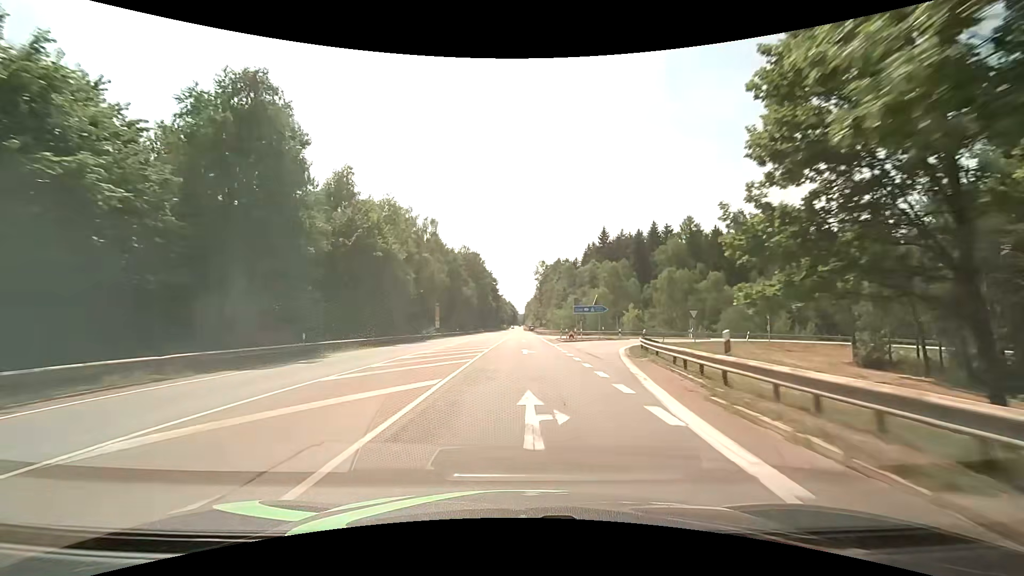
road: secondary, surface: asphalt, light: Day
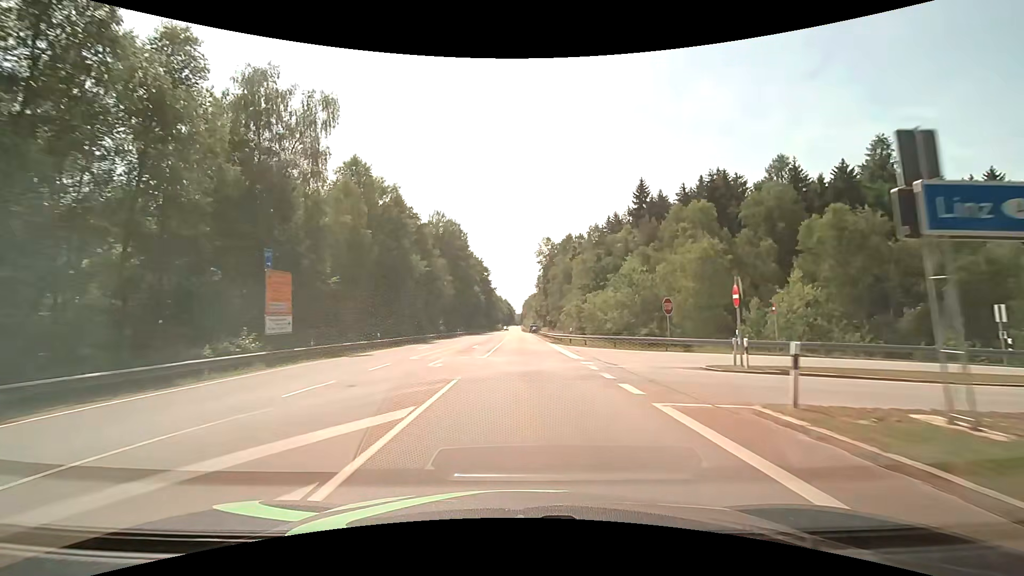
(+0.1, +44.3) m; 0°
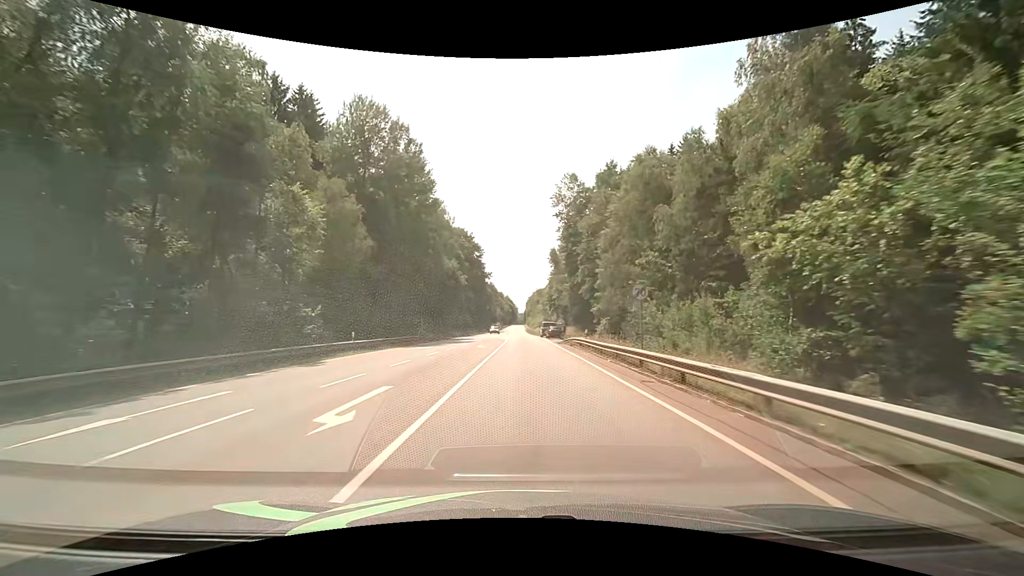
(0.0, +52.2) m; 0°
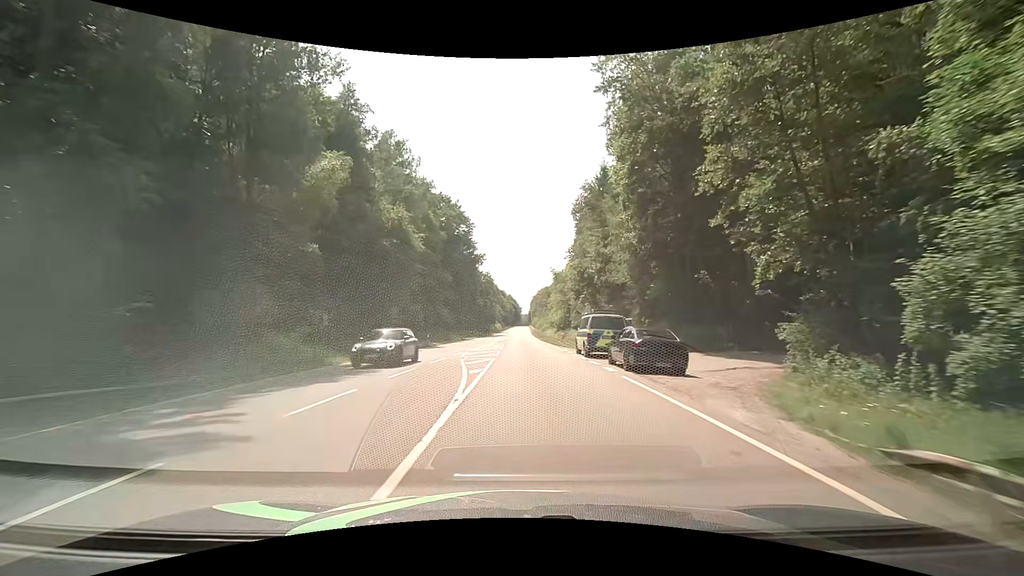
(+0.1, +39.2) m; 0°
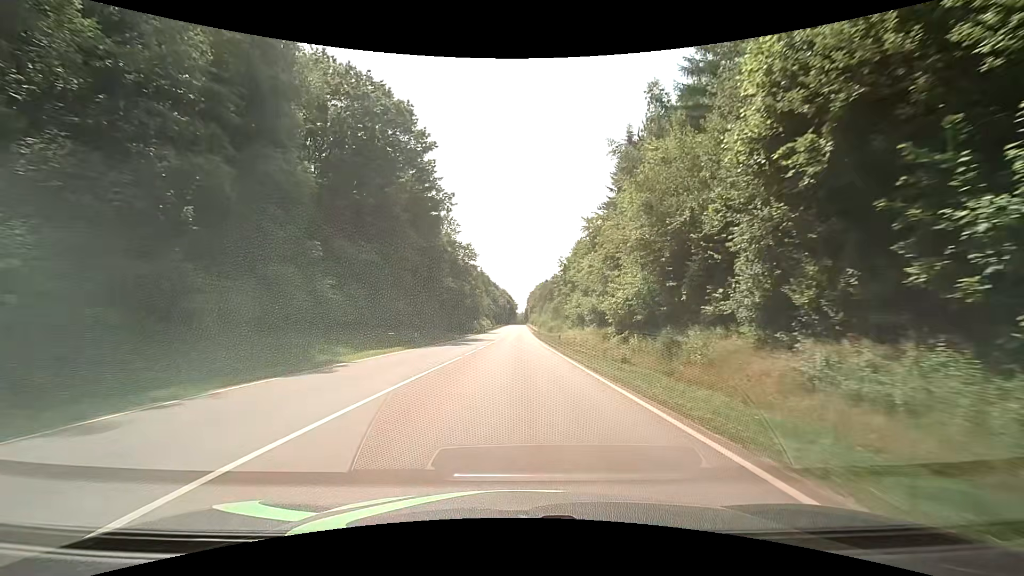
(+0.1, +45.9) m; +1°
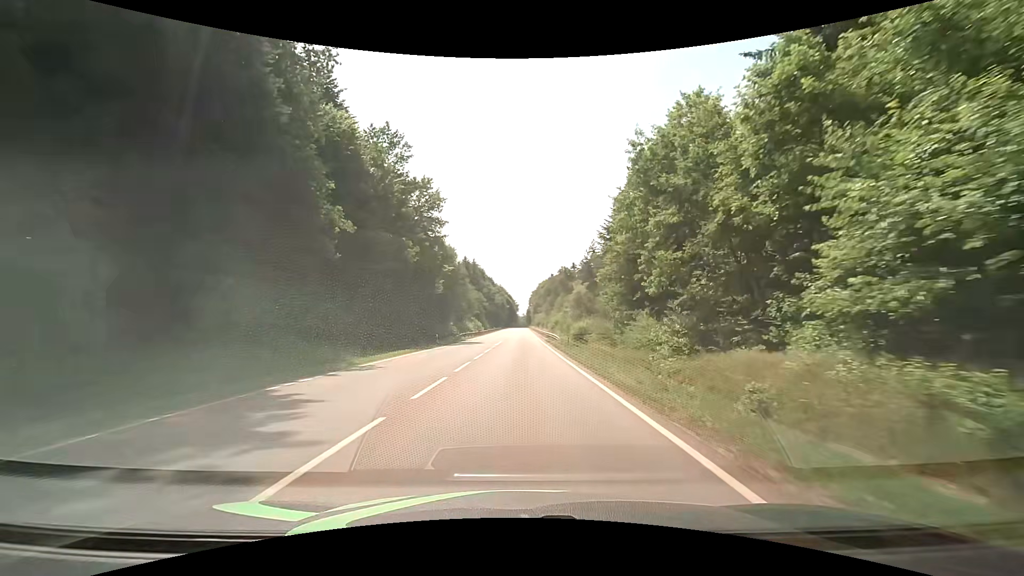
(-0.1, +44.2) m; 0°
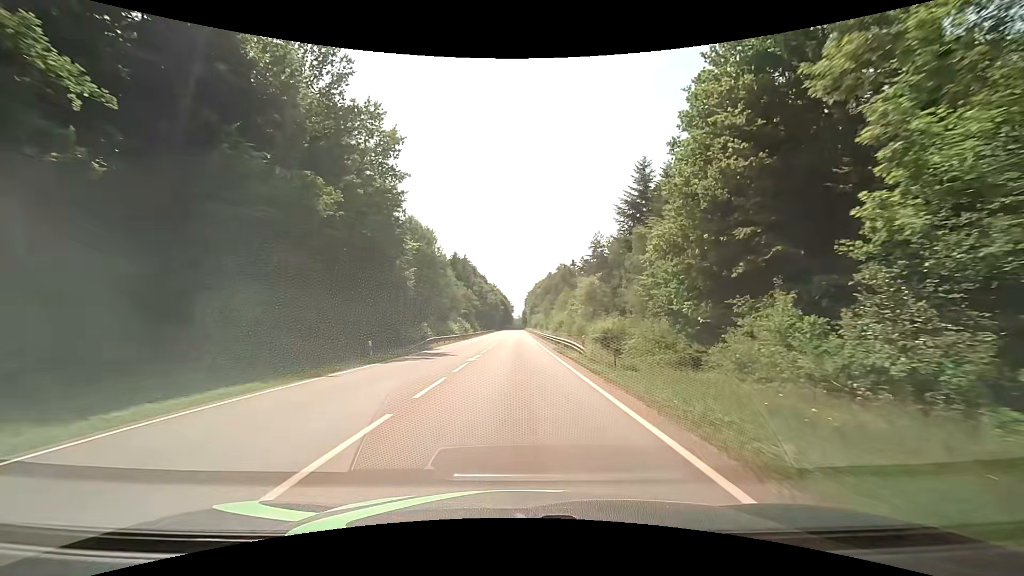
(0.0, +17.6) m; 0°
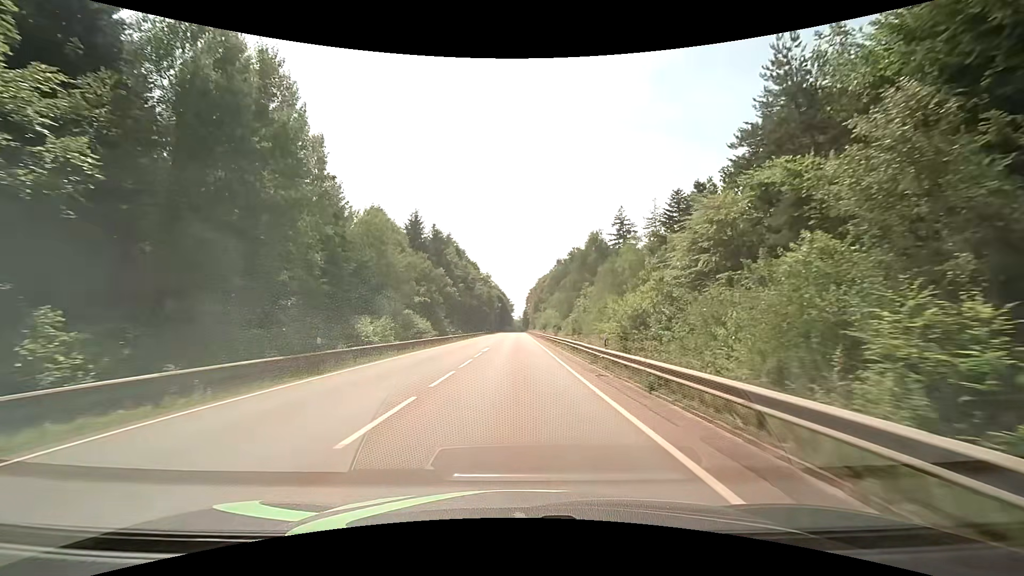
(+0.1, +46.2) m; 0°
(0, +10) (0, +20) (0, +30) (0, +40) (0, +50) (0, +60) (0, +70) (0, +80) (0, +90) (0, +100) m
